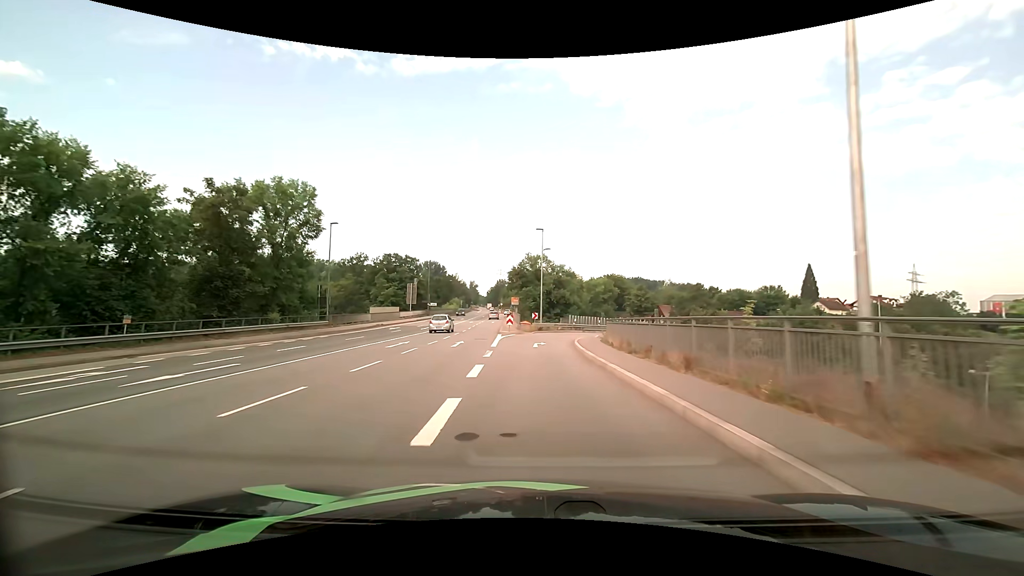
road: primary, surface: asphalt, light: Day
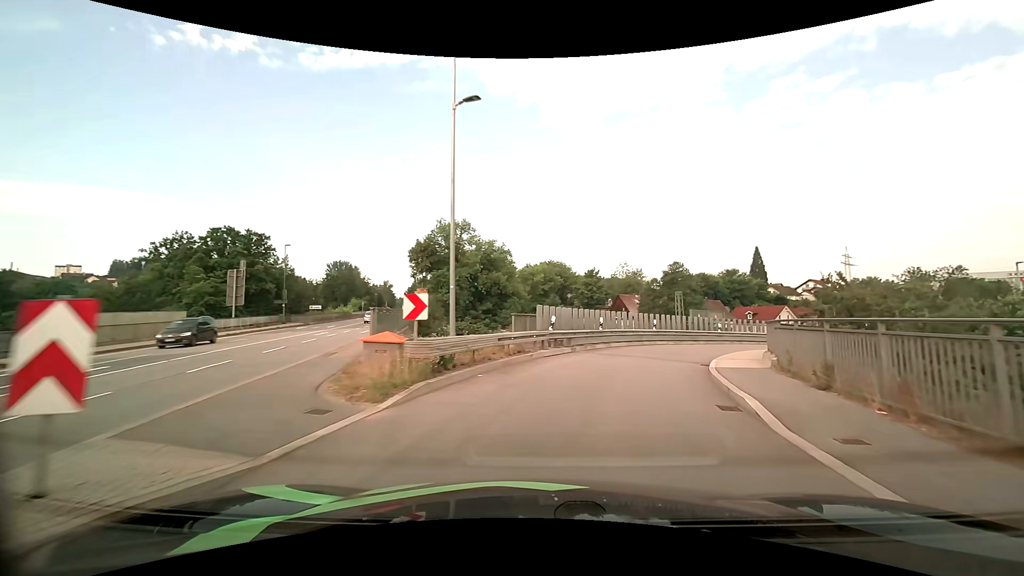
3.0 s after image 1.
(+0.1, +34.9) m; +7°
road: primary_link
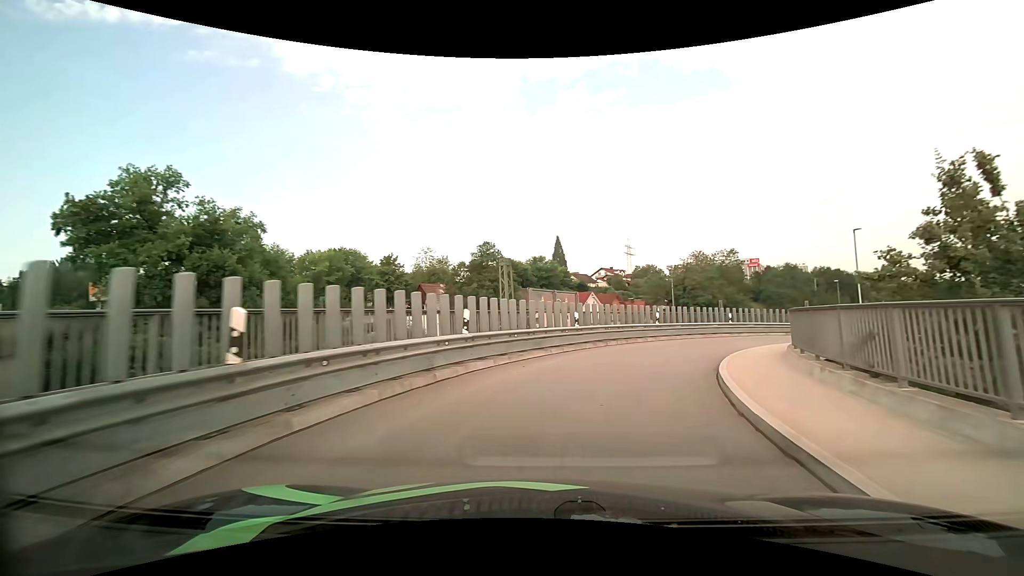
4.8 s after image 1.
(+3.2, +17.6) m; +22°
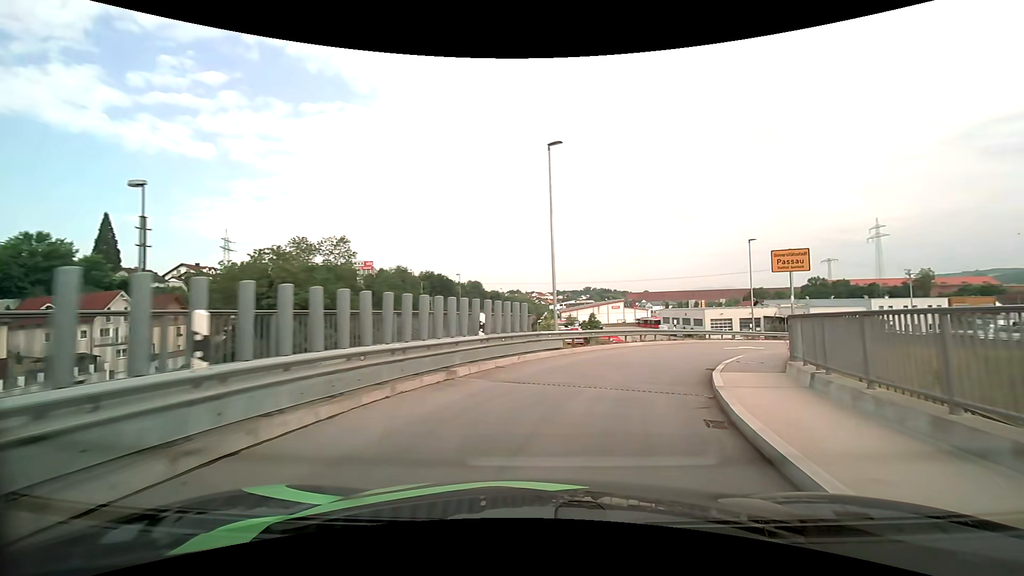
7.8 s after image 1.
(+9.5, +26.1) m; +41°
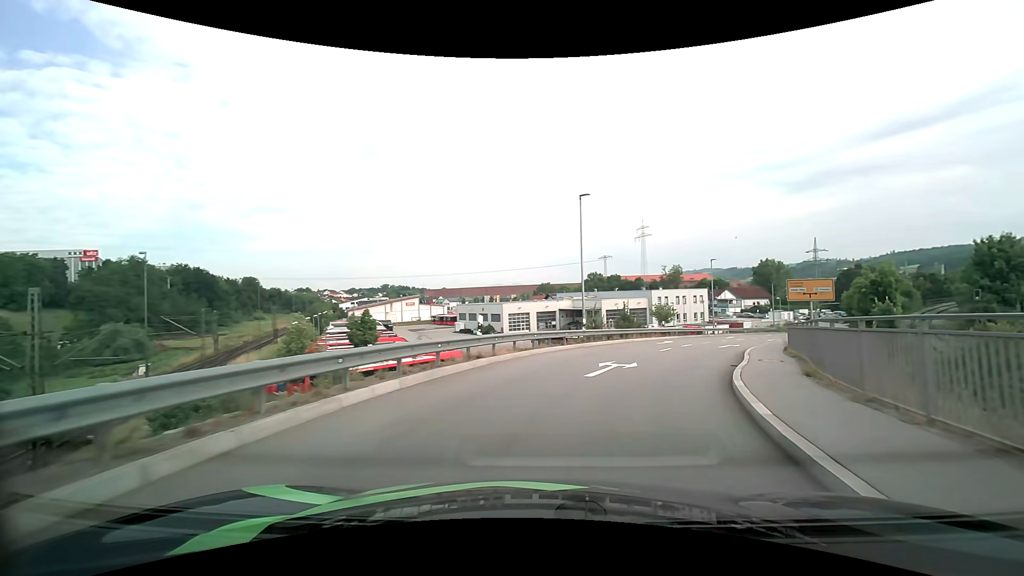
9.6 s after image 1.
(+3.5, +16.7) m; +23°
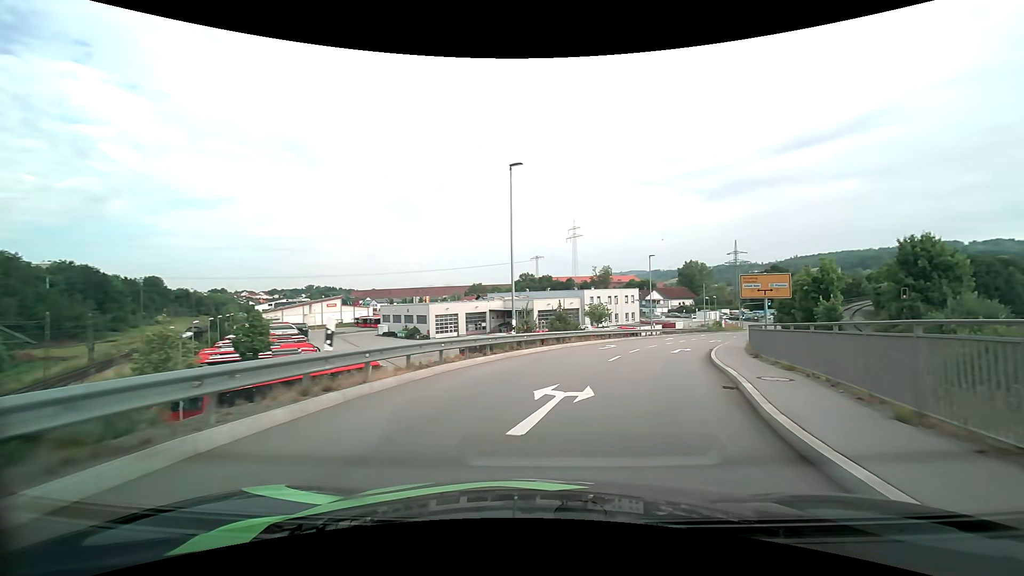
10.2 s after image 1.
(+0.4, +5.9) m; +7°
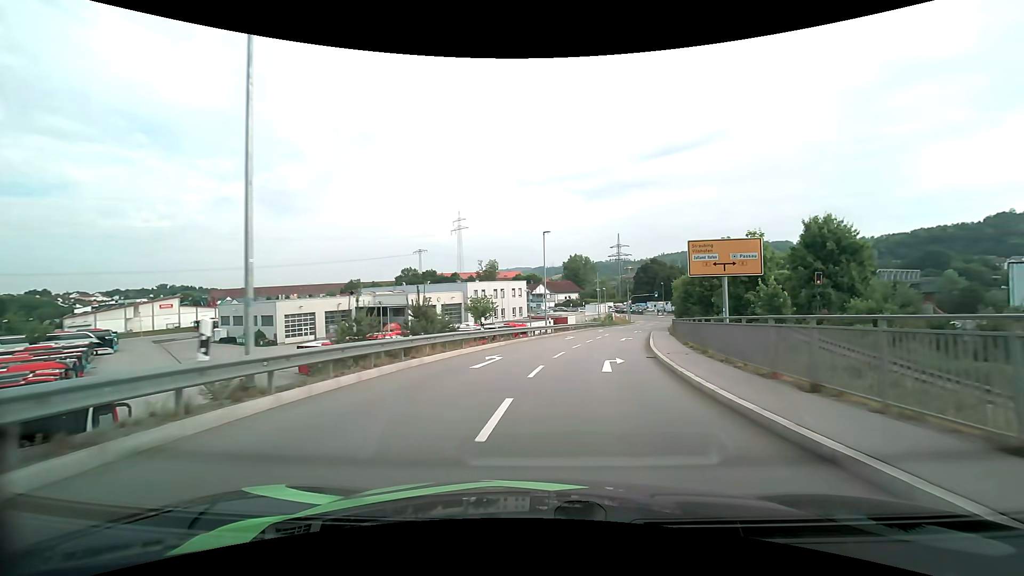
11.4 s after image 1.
(+1.7, +12.7) m; +13°
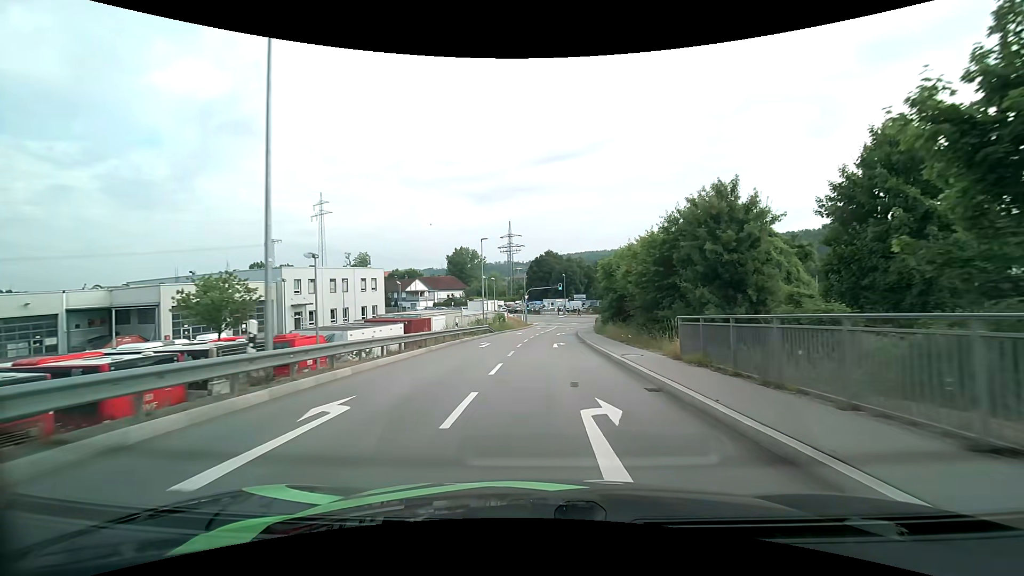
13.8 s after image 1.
(+3.7, +29.1) m; +13°
